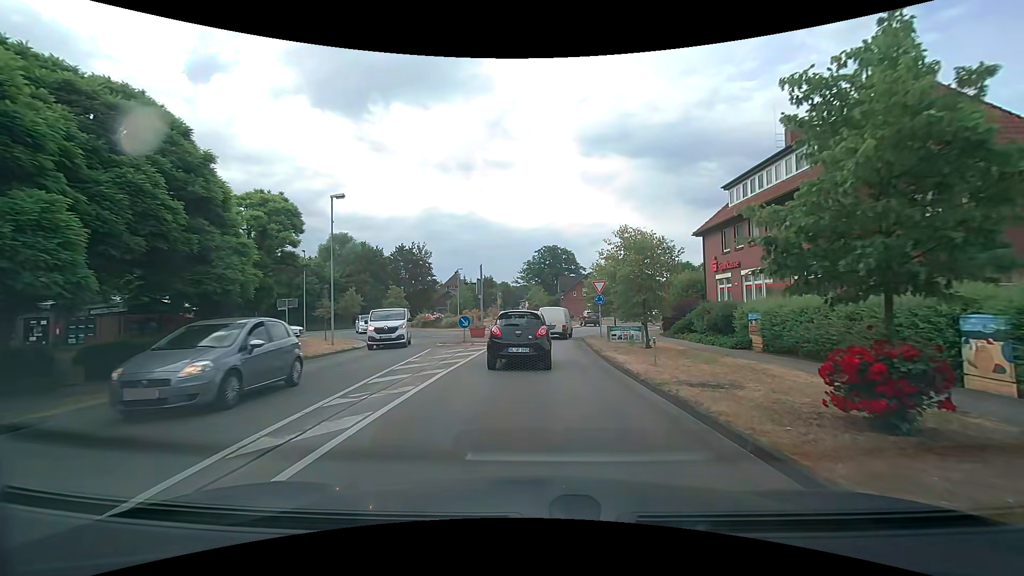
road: secondary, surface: asphalt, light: Day
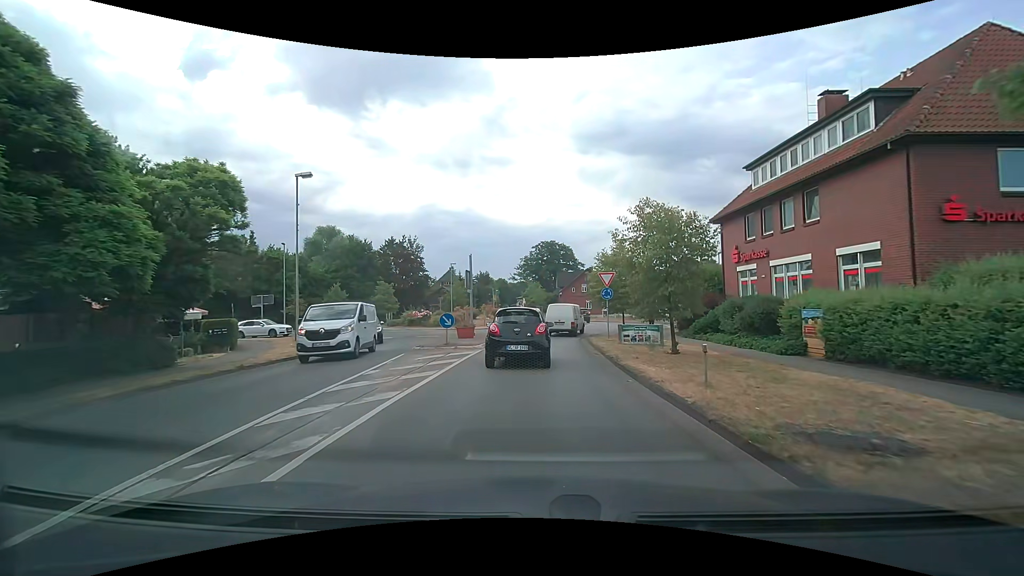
(+0.1, +4.0) m; +1°
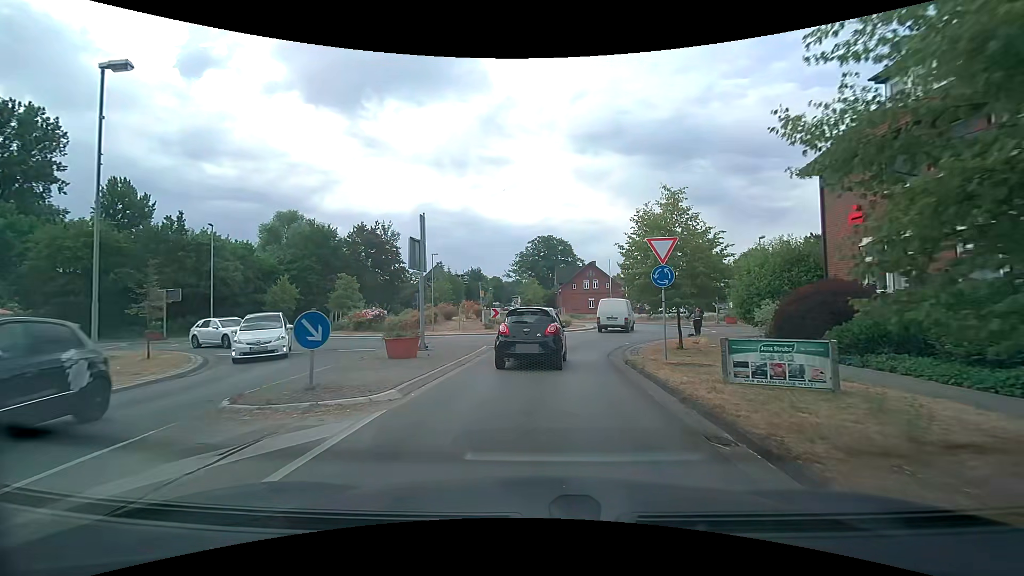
(+0.1, +11.4) m; +1°
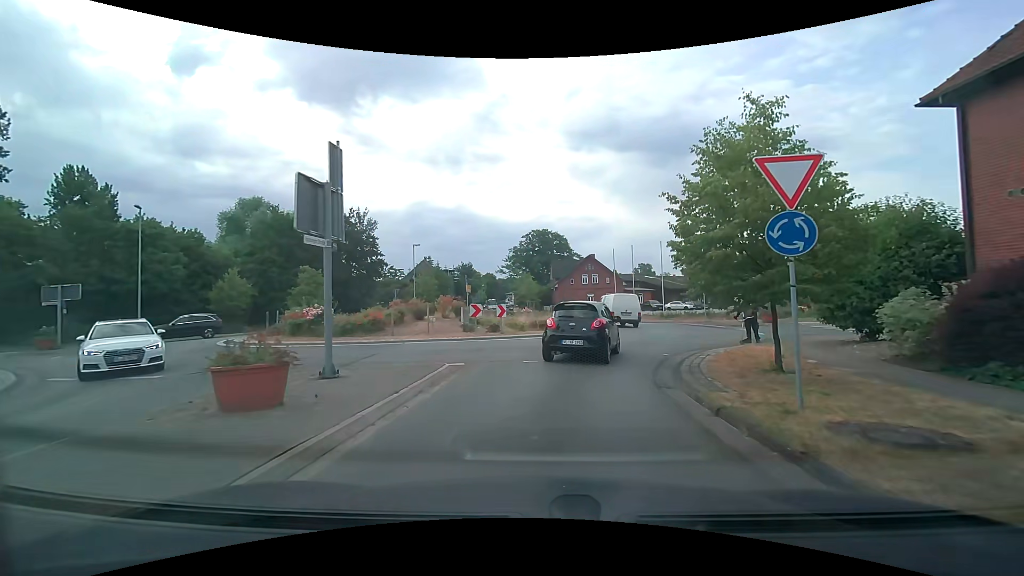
(0.0, +7.0) m; +1°
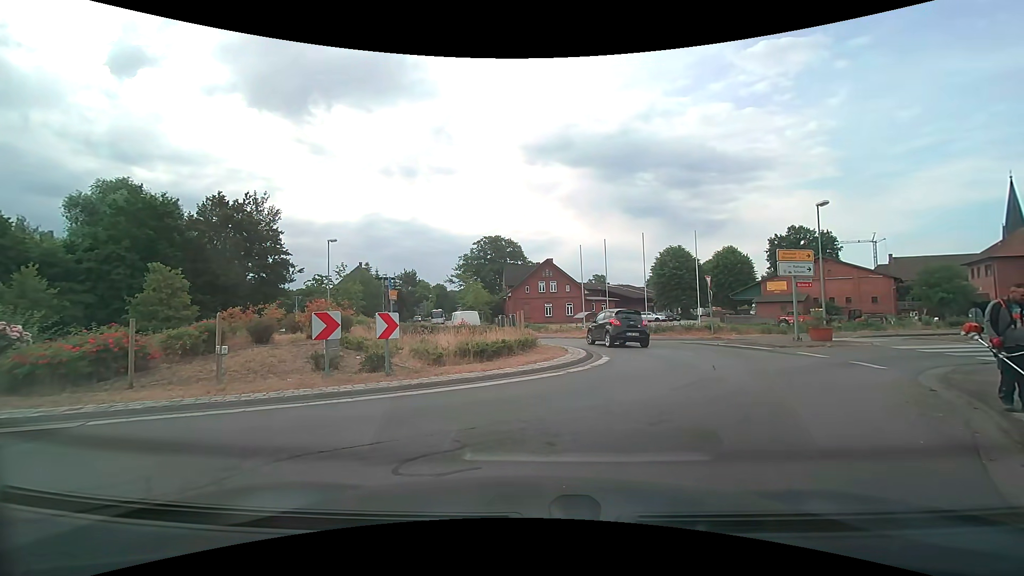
(+0.2, +10.7) m; +3°
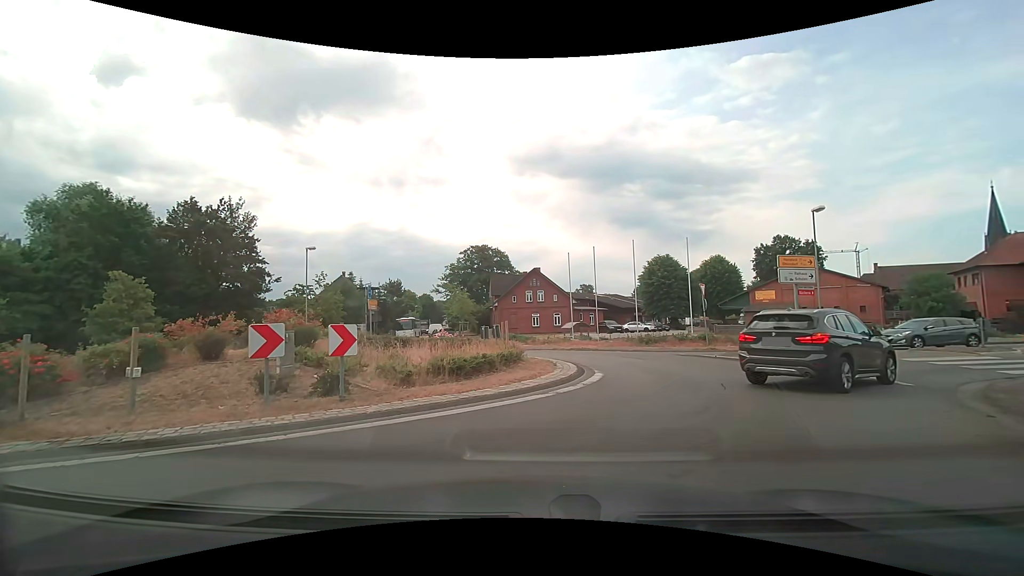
(+0.1, +1.9) m; +2°
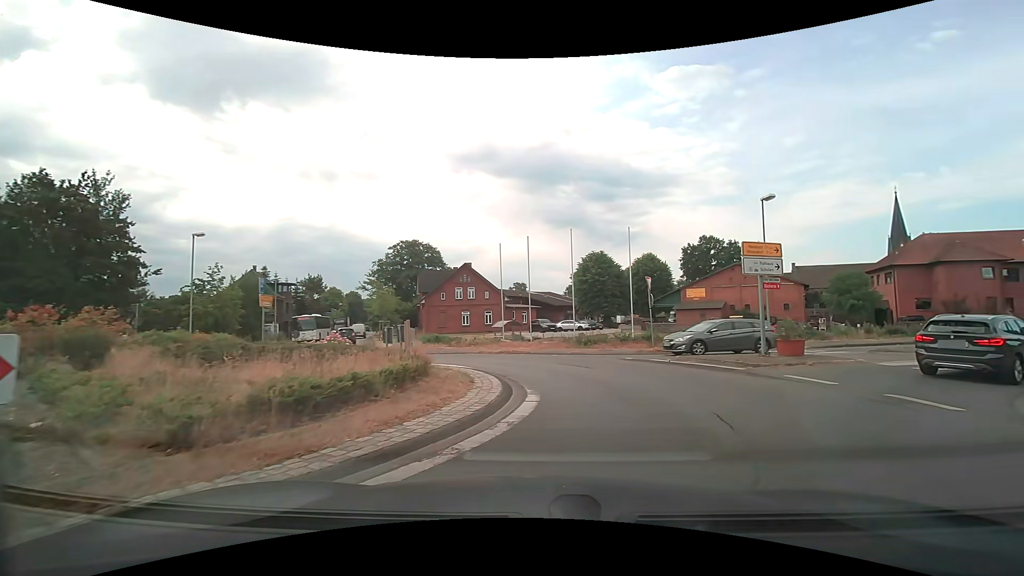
(+0.3, +4.5) m; +8°
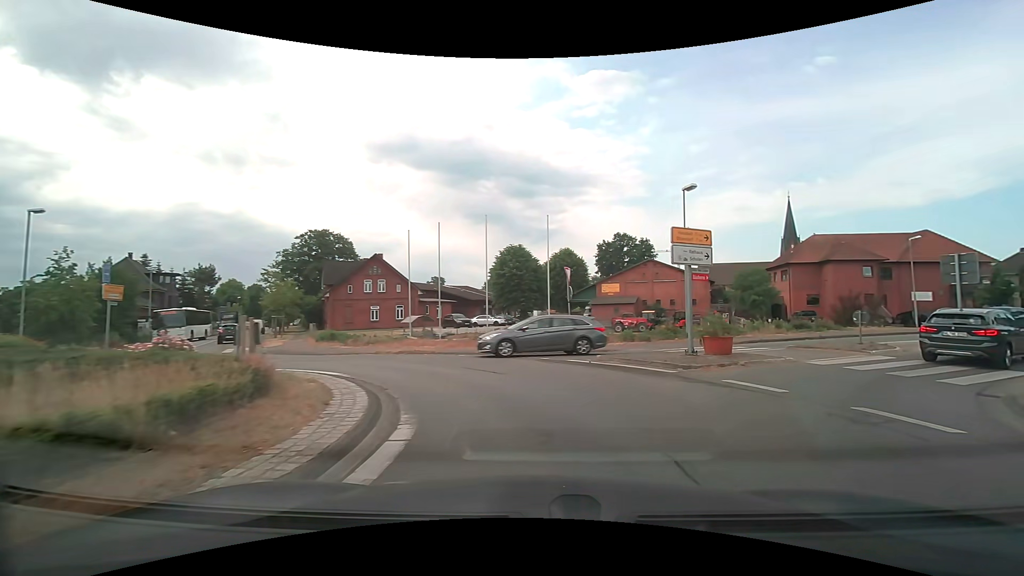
(+0.3, +2.9) m; +10°
(+3, +9) (+10, +16) (+19, +22) (+27, +27) (+36, +32) (+44, +38) (+51, +45) (+56, +54) (+59, +63) (+62, +73) m
